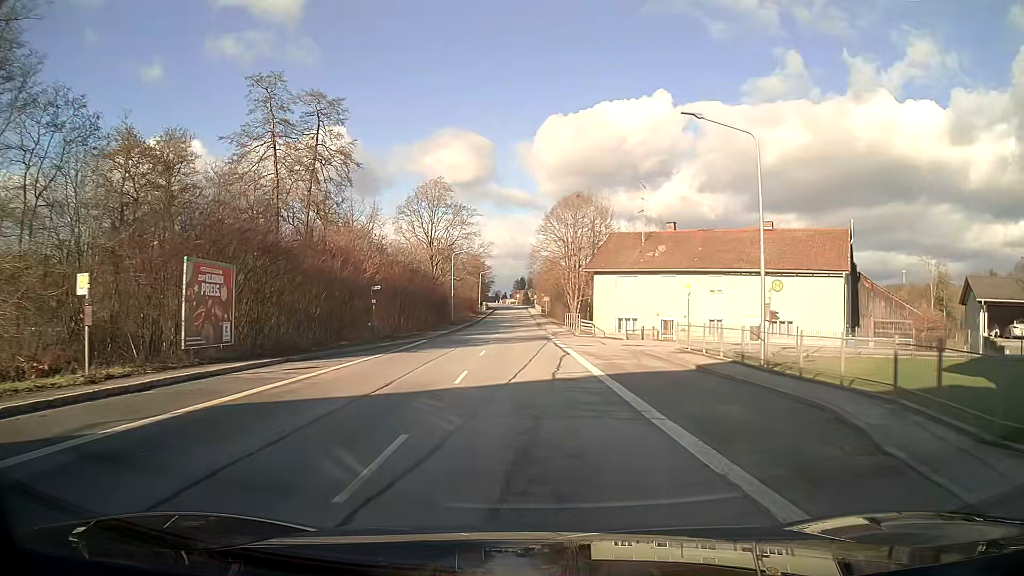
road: secondary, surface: asphalt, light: Day
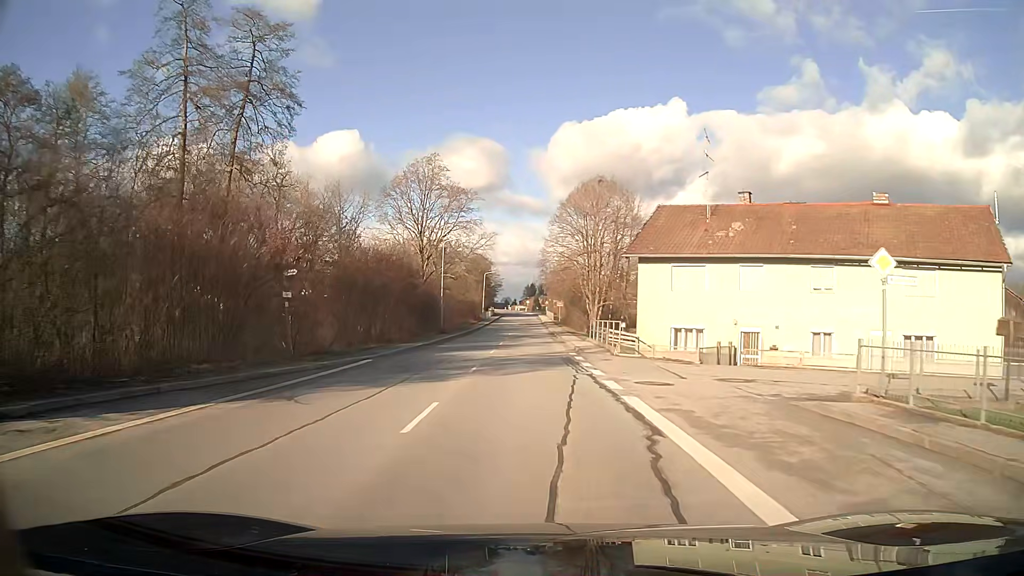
(-0.2, +15.0) m; -1°
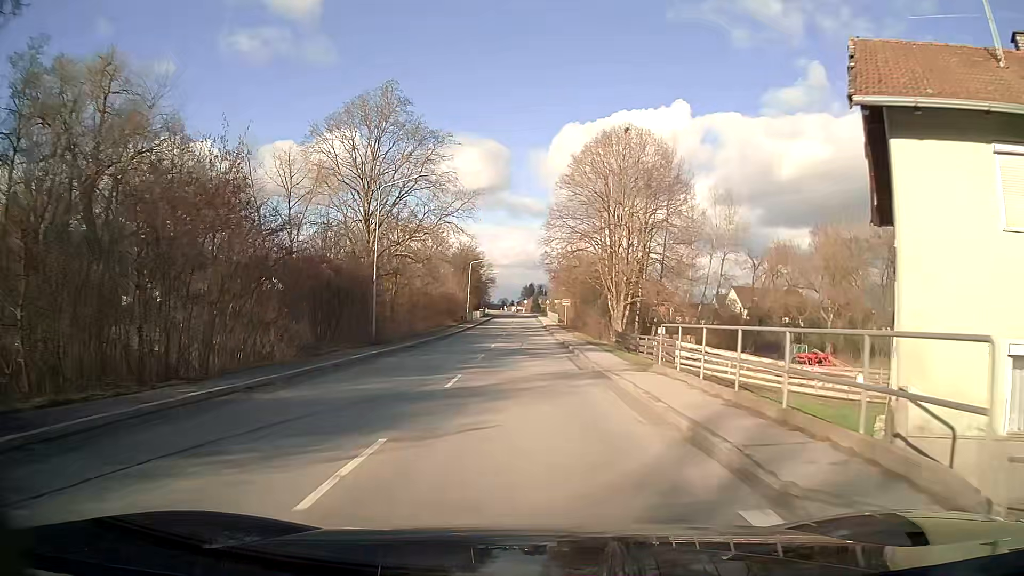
(+0.1, +22.4) m; 0°
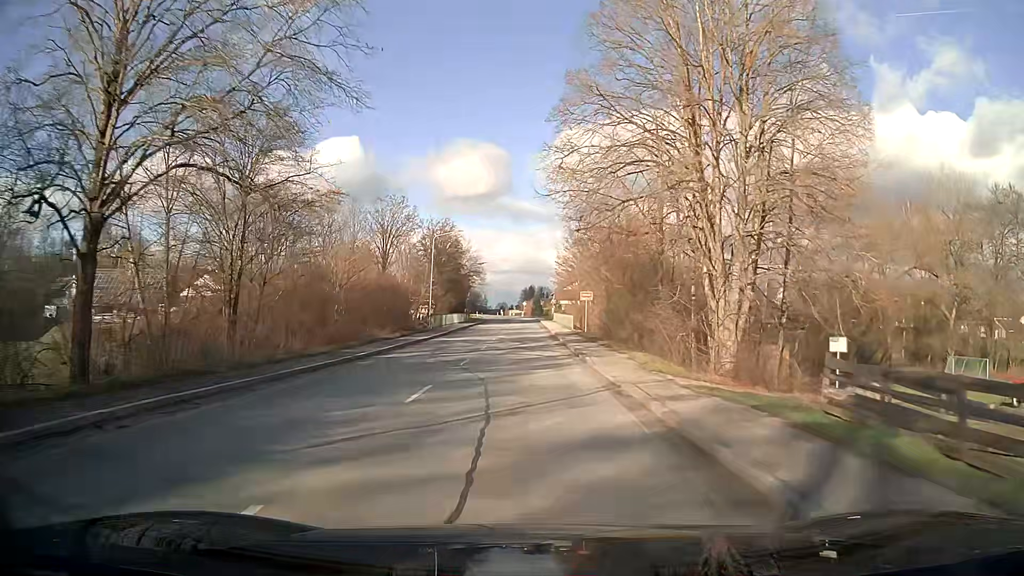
(0.0, +30.1) m; 0°
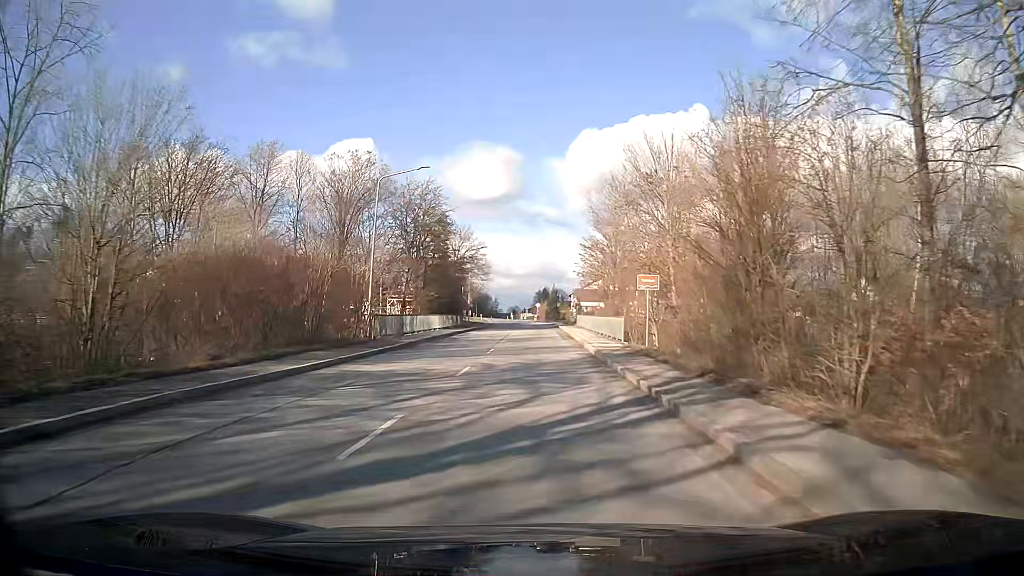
(-0.4, +22.6) m; -3°
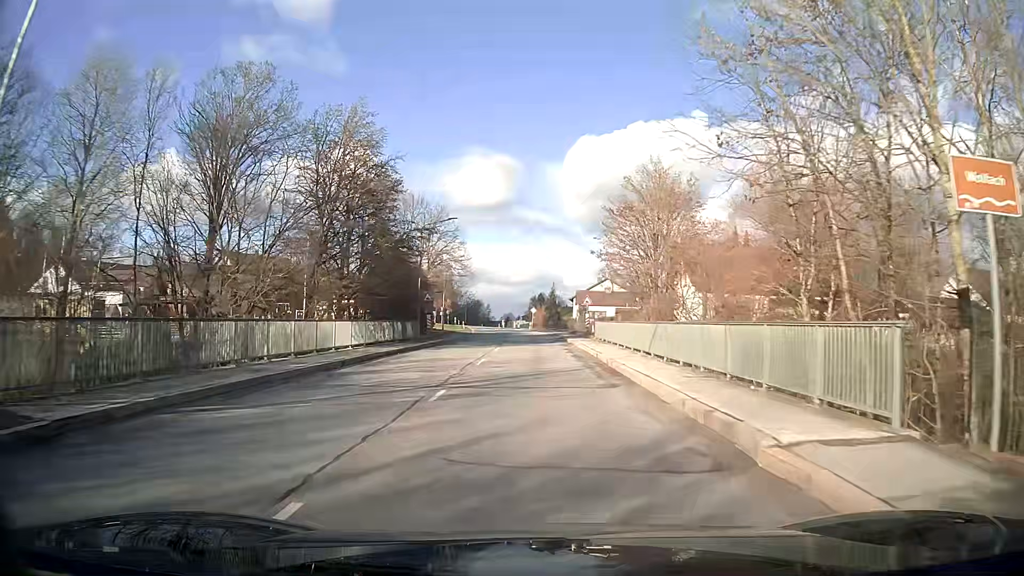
(+0.4, +22.4) m; +2°
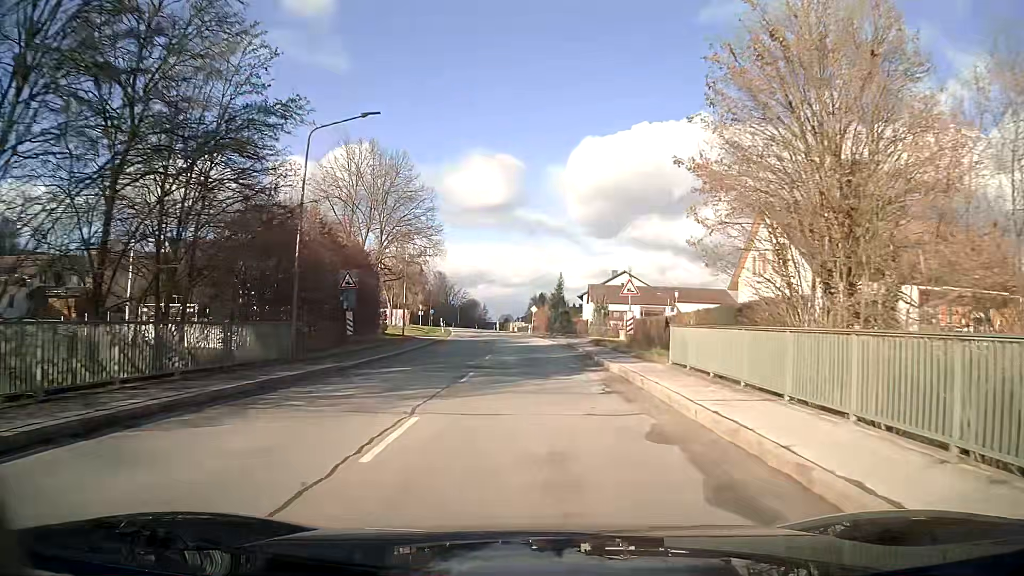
(0.0, +22.5) m; 0°
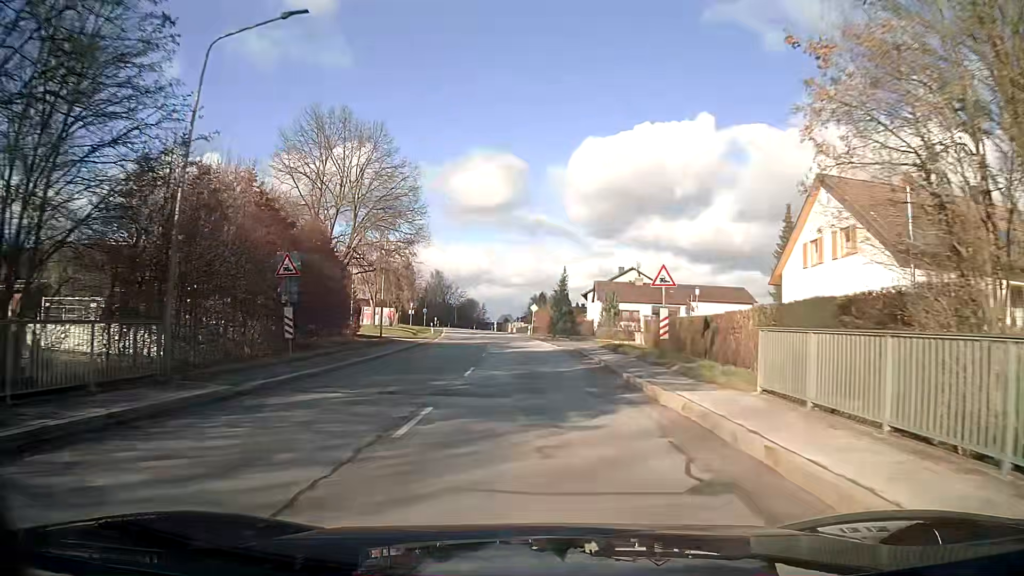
(0.0, +7.5) m; 0°
